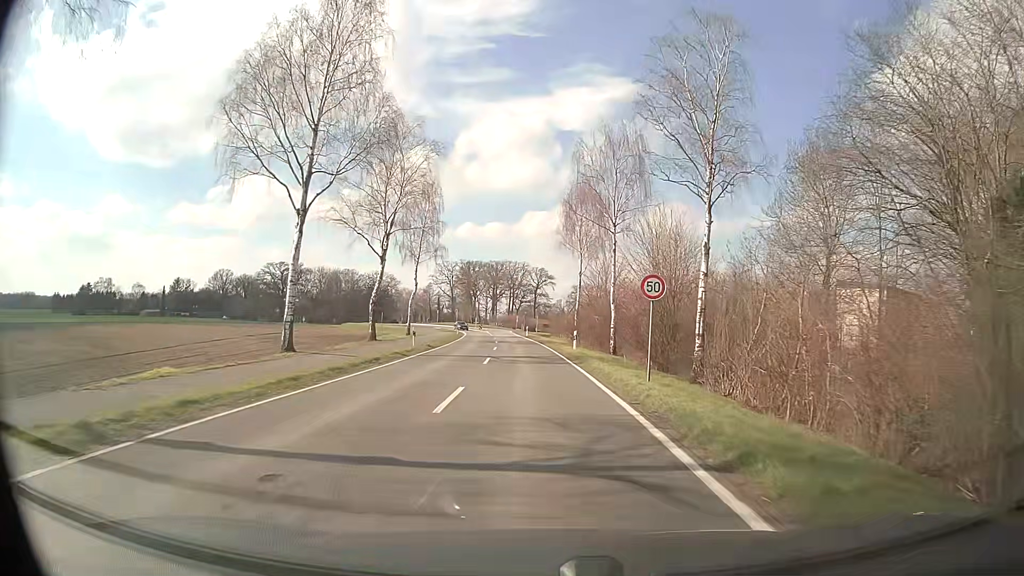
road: secondary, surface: asphalt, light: Day
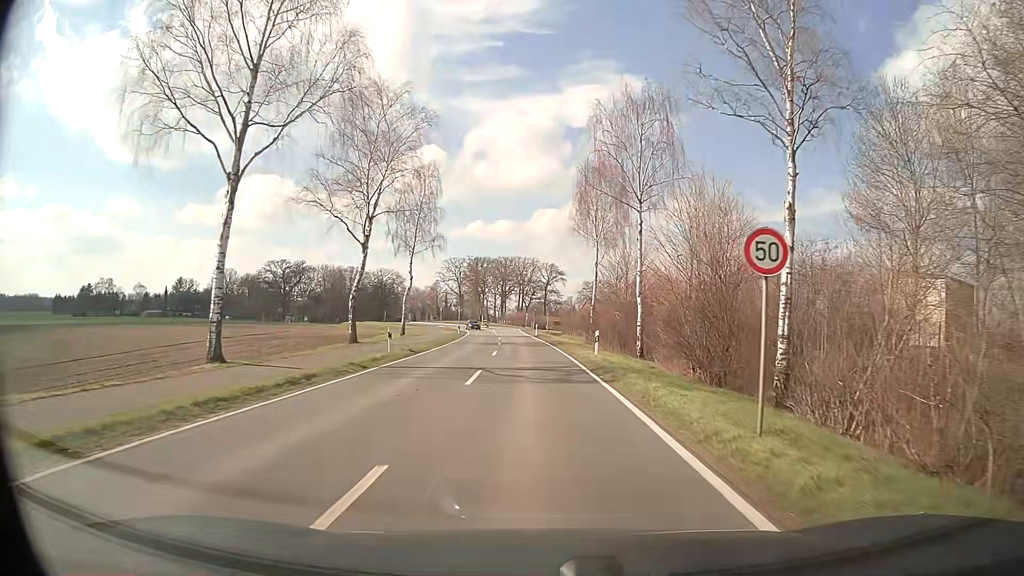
(-0.1, +7.6) m; -1°
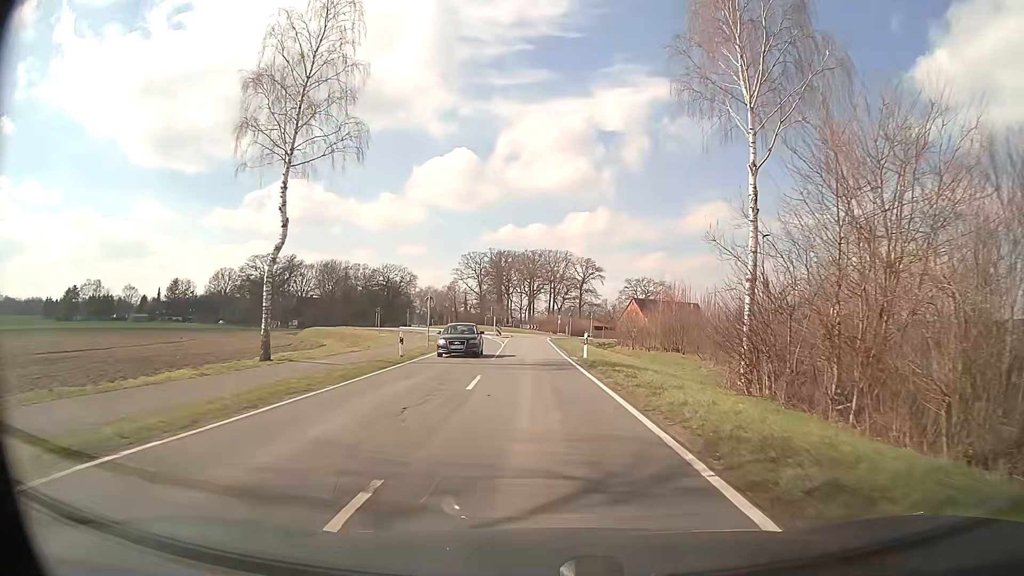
(-1.0, +36.3) m; -3°
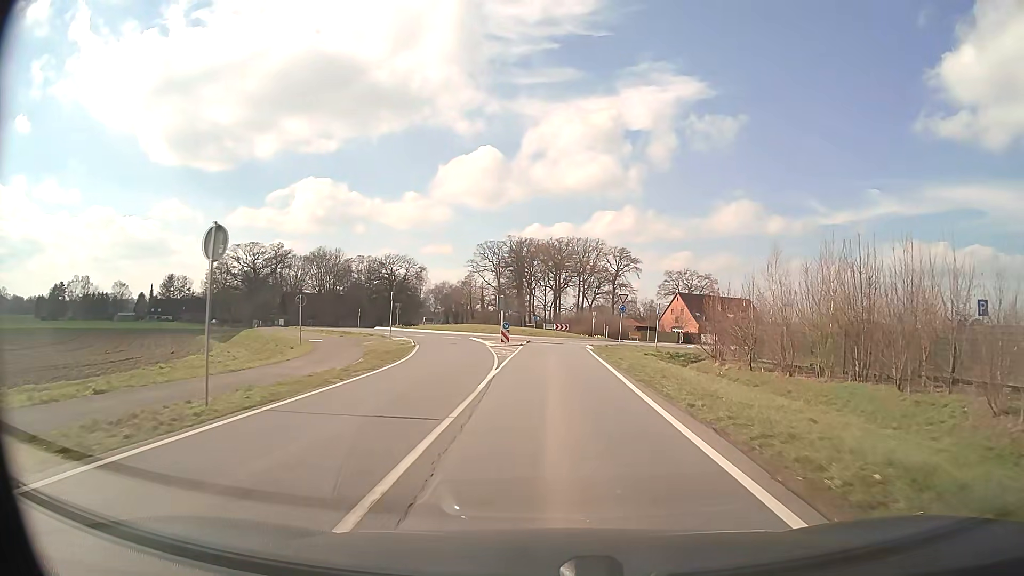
(-0.7, +27.8) m; -2°
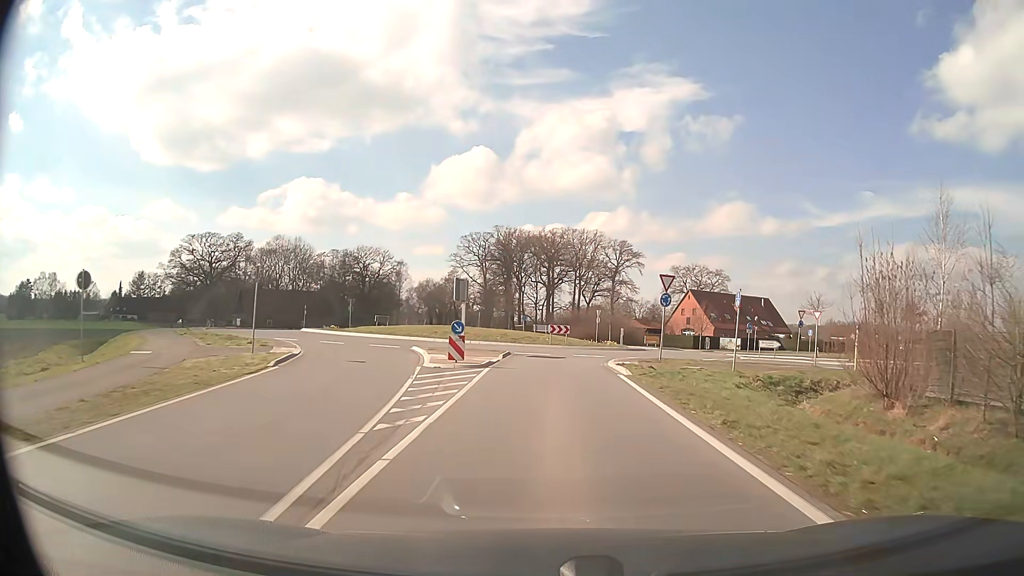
(-0.1, +19.7) m; 0°
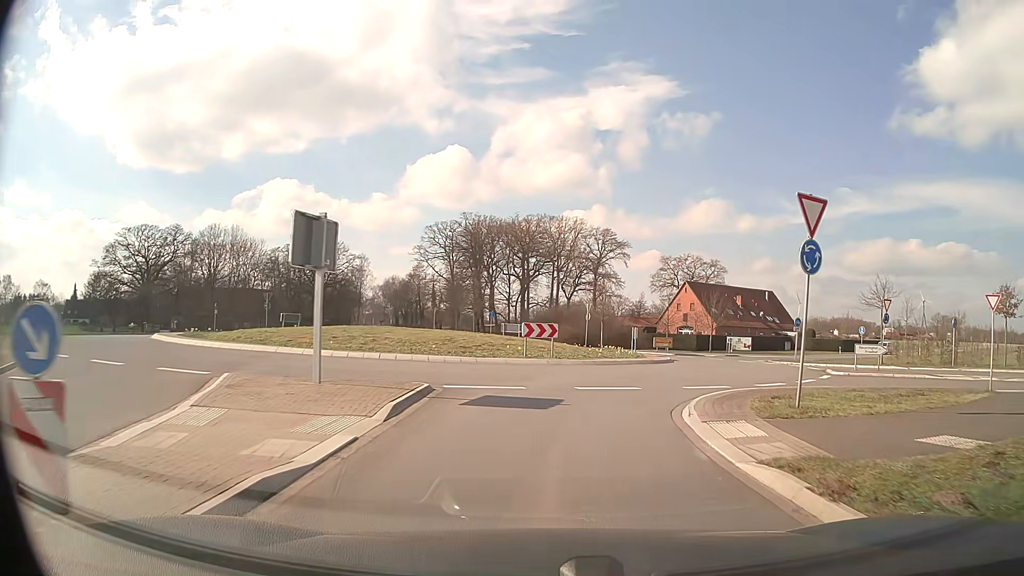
(+0.2, +17.5) m; +2°
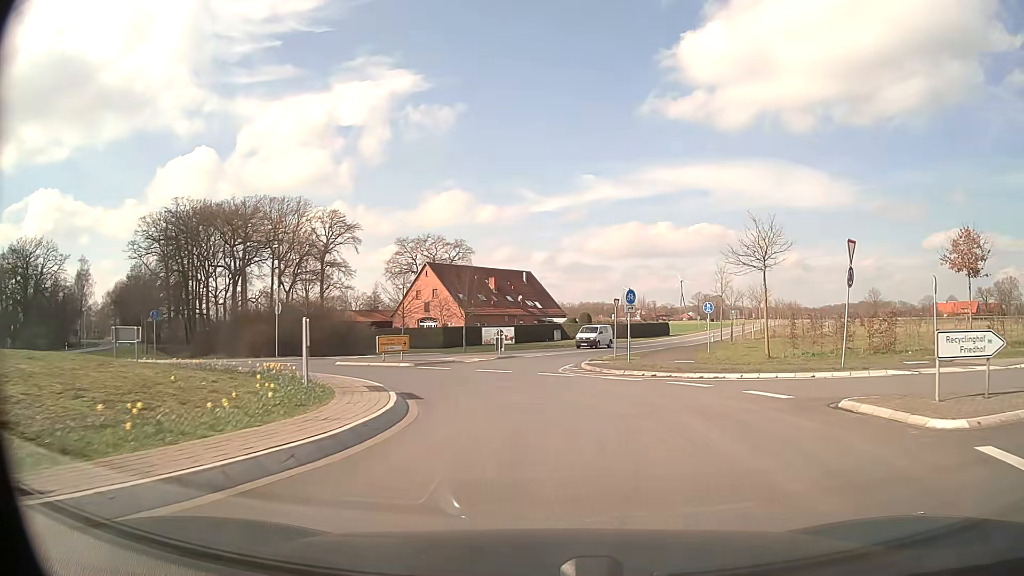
(+3.4, +20.2) m; +22°
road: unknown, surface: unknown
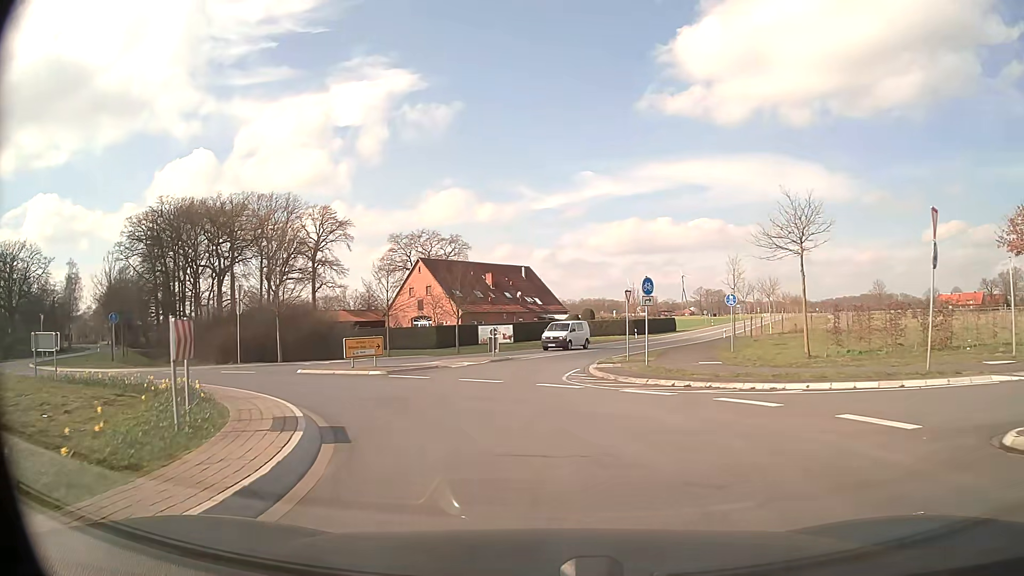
(+0.1, +4.8) m; 0°
